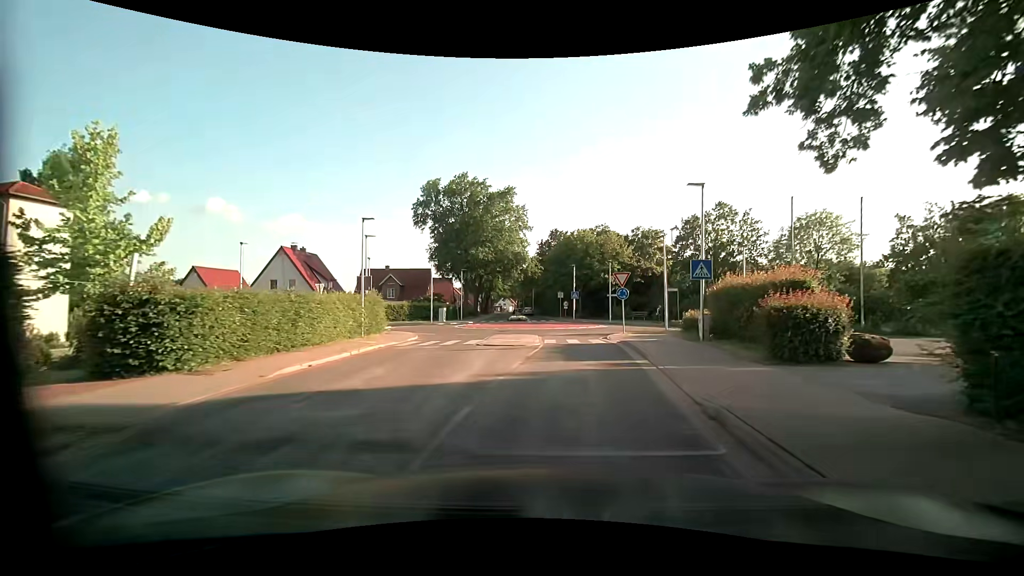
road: unclassified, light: Day
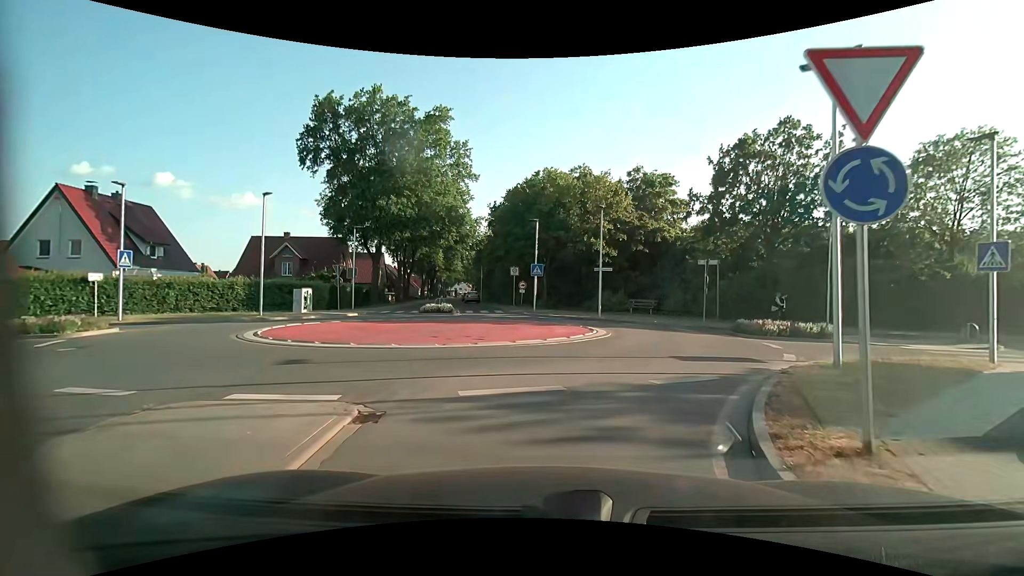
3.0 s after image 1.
(+1.4, +21.8) m; +5°
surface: asphalt
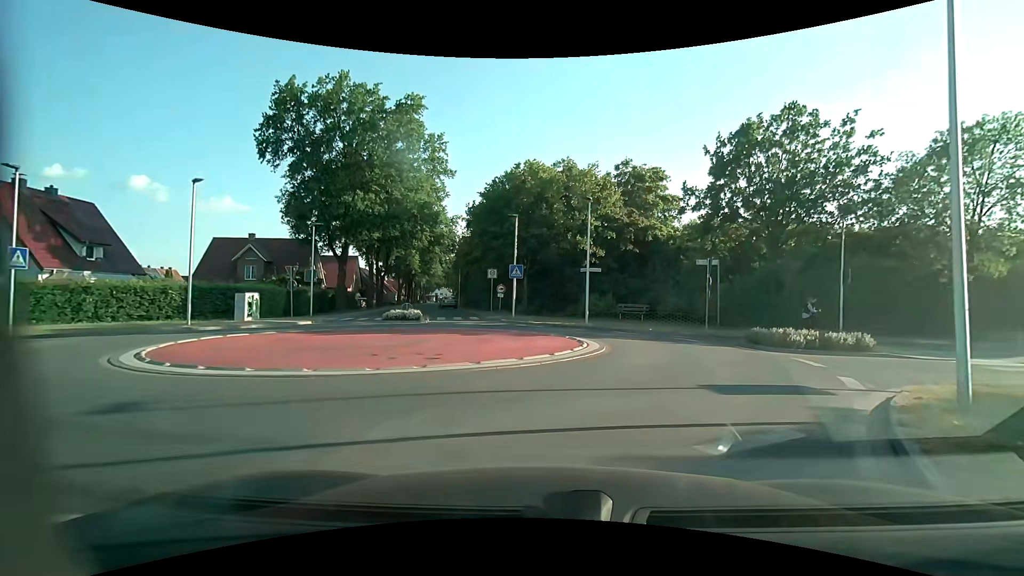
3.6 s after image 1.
(0.0, +3.3) m; +2°
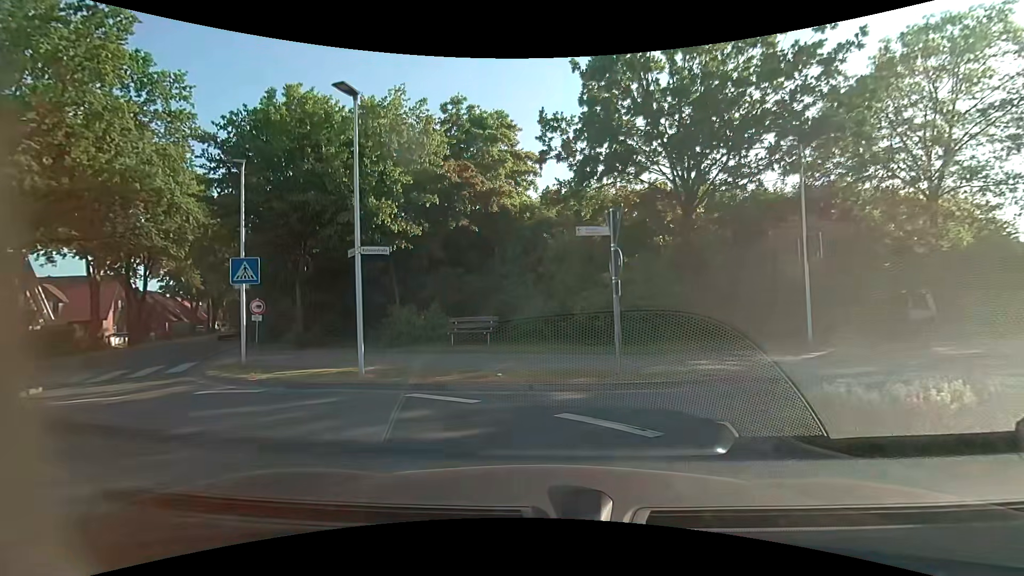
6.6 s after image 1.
(+2.3, +12.6) m; +17°
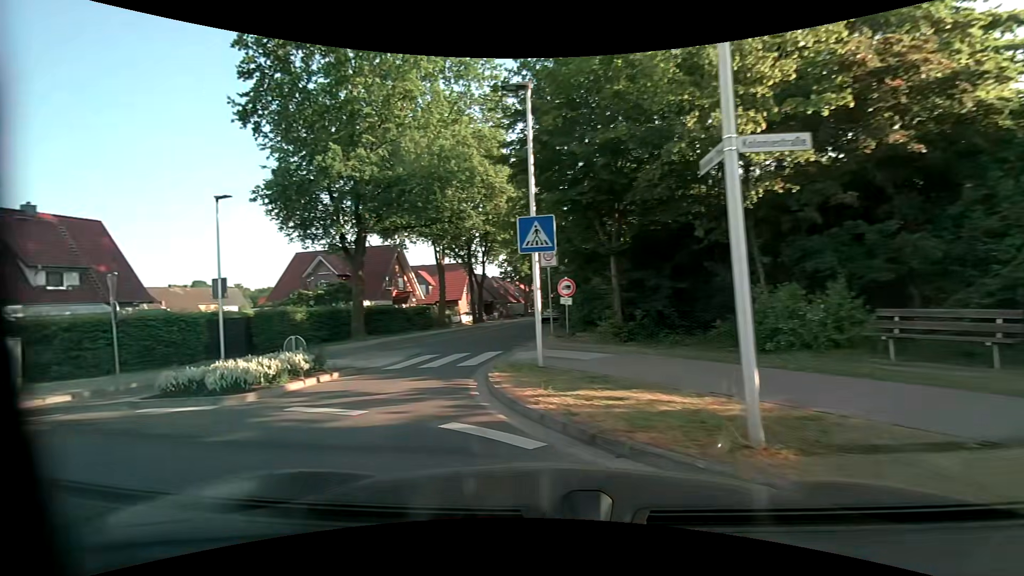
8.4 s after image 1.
(-1.6, +5.9) m; -36°
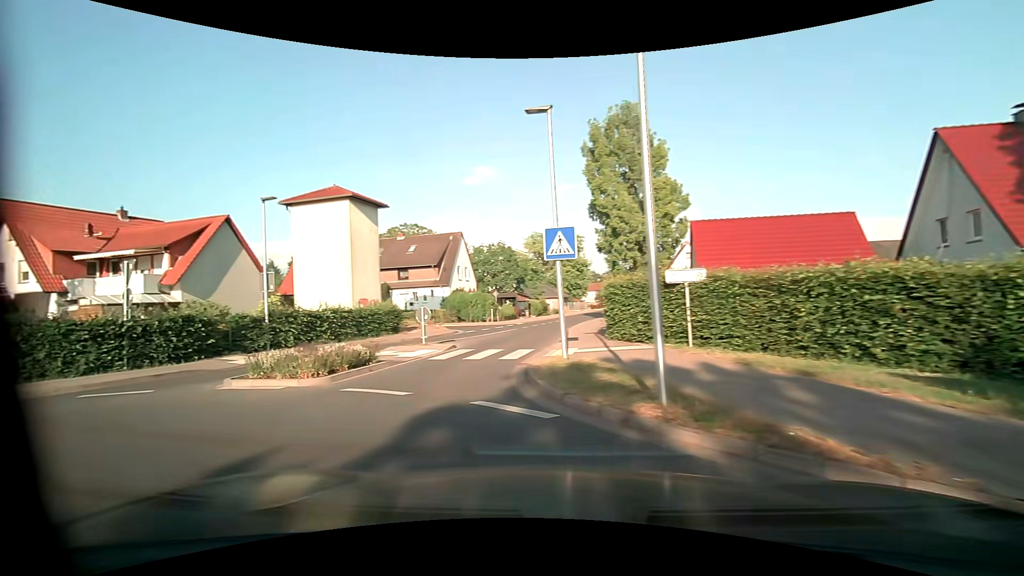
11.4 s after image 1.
(-7.5, +7.1) m; -91°
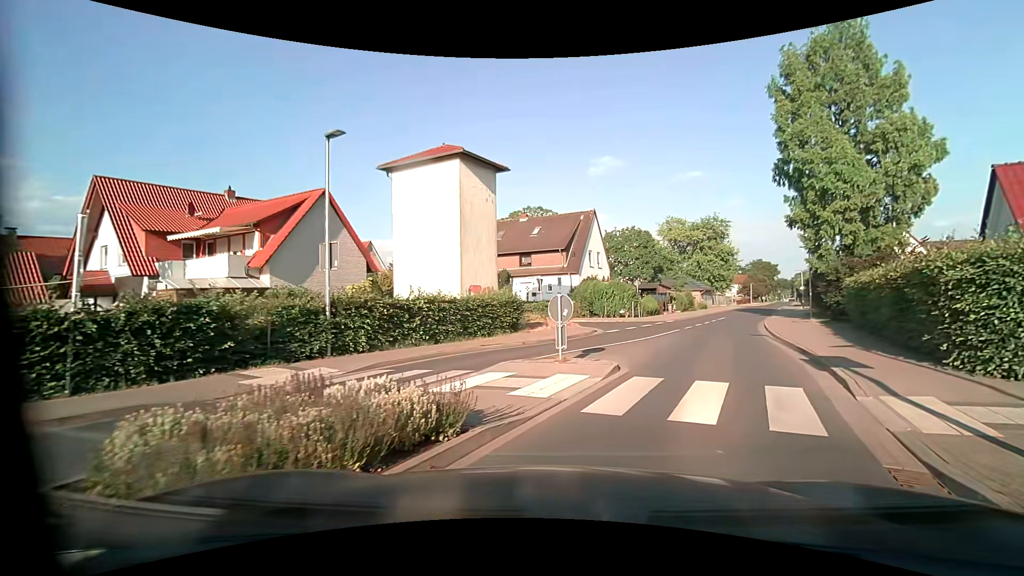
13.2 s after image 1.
(-1.8, +7.7) m; -16°
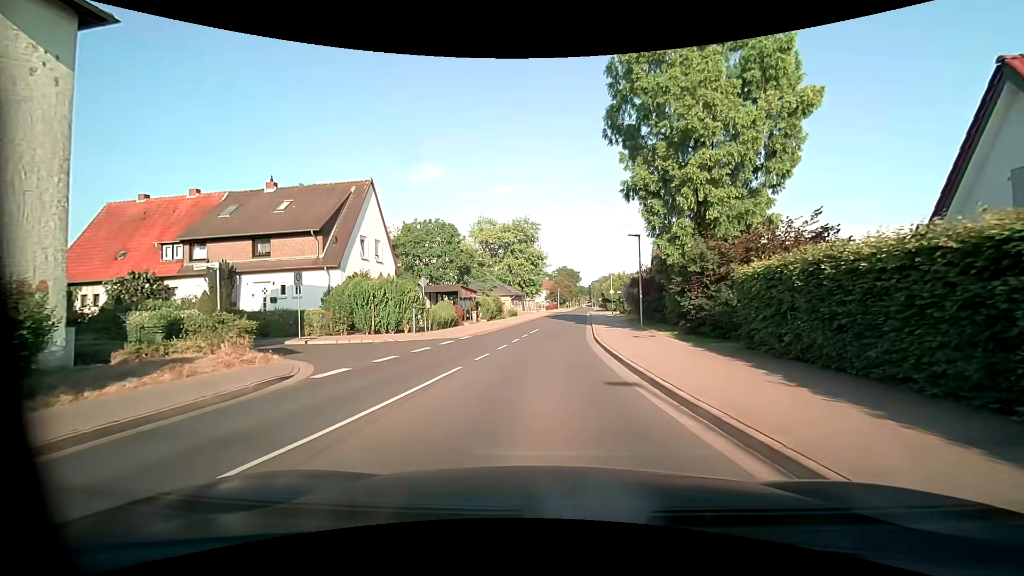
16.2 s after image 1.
(+3.7, +12.7) m; +22°
(0, +10) (0, +20) (+1, +30) (+2, +40) (+3, +50) (+4, +60) (+4, +70) (+5, +80) (+6, +90) (+7, +100) m
